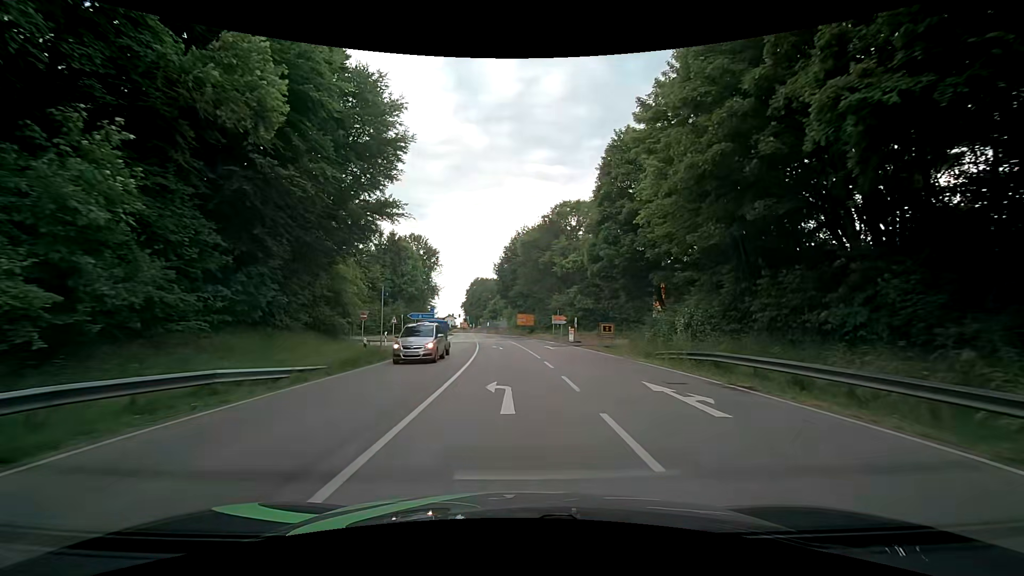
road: secondary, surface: asphalt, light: Day
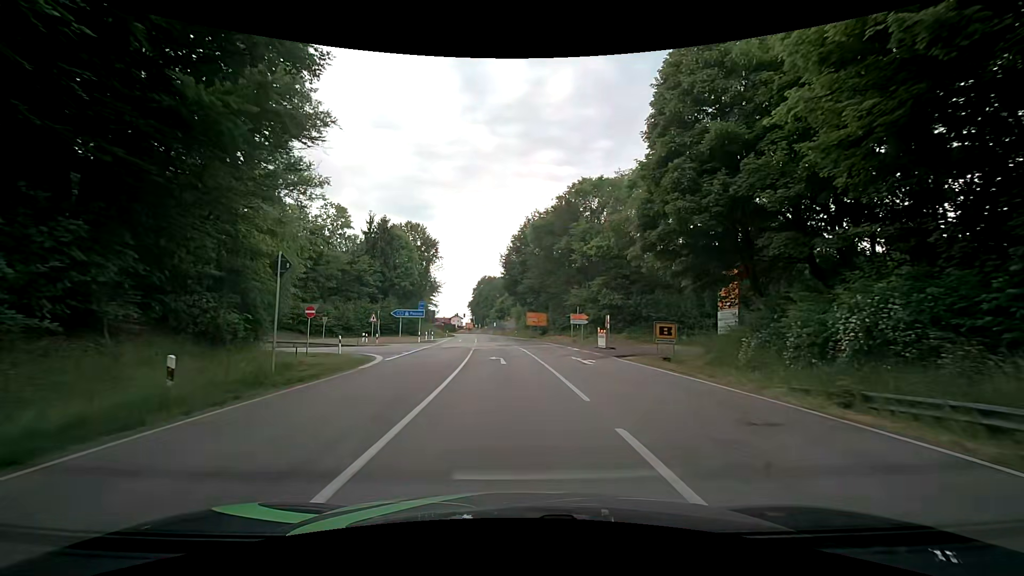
(-0.2, +13.1) m; -3°
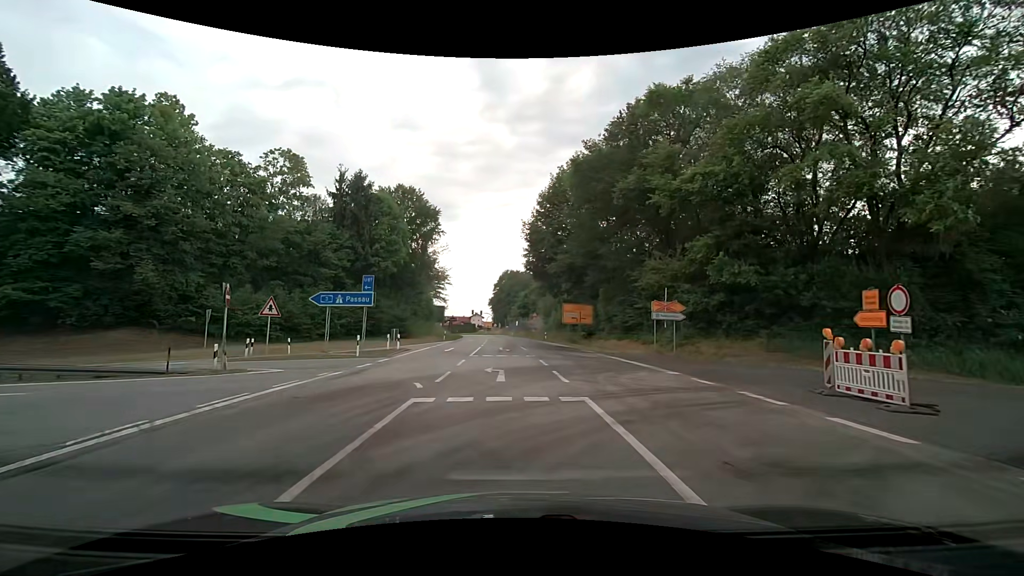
(+0.1, +25.5) m; -2°
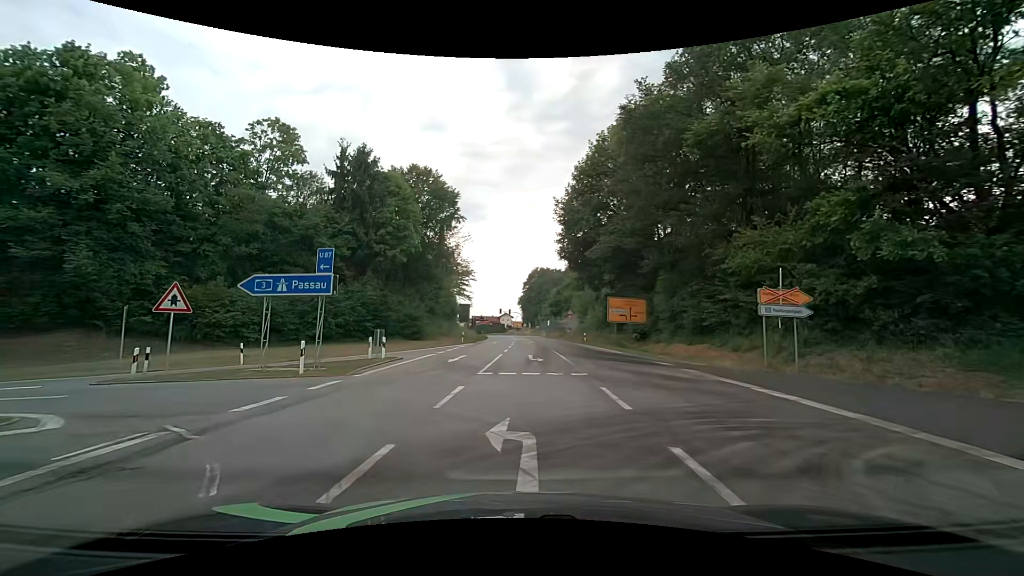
(0.0, +9.7) m; -3°
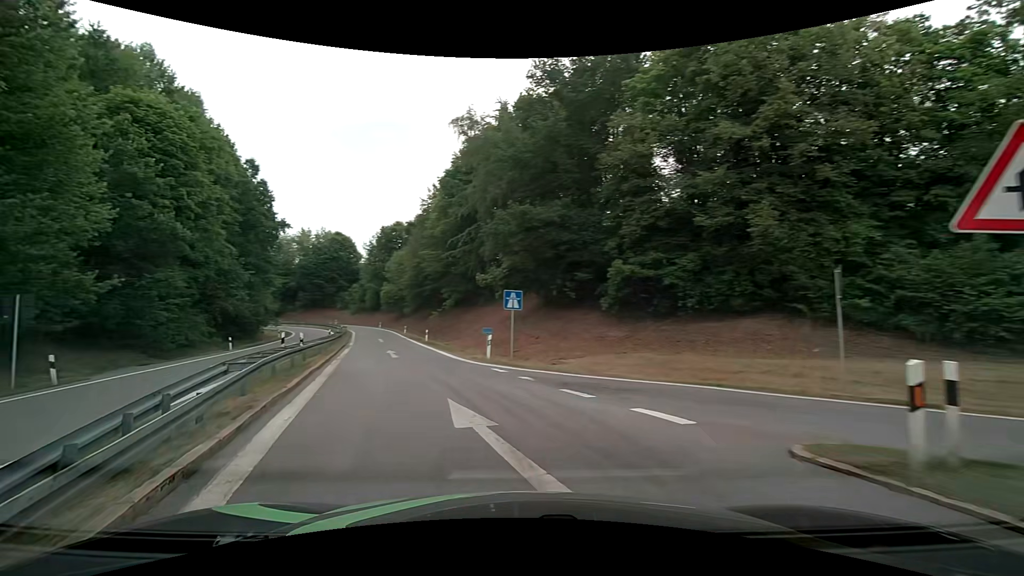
(-7.4, +12.8) m; -69°
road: motorway_link
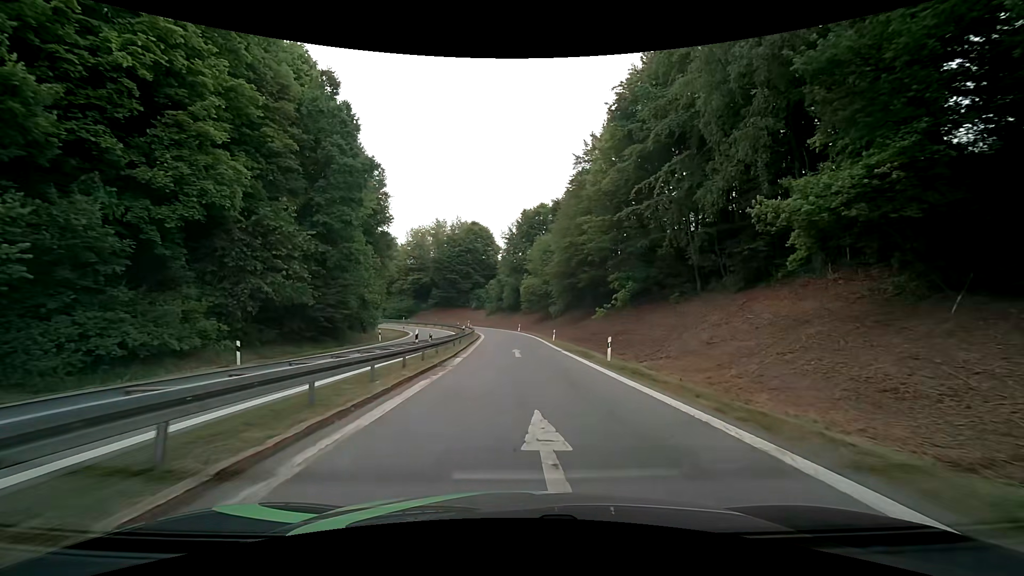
(-5.6, +23.4) m; -17°
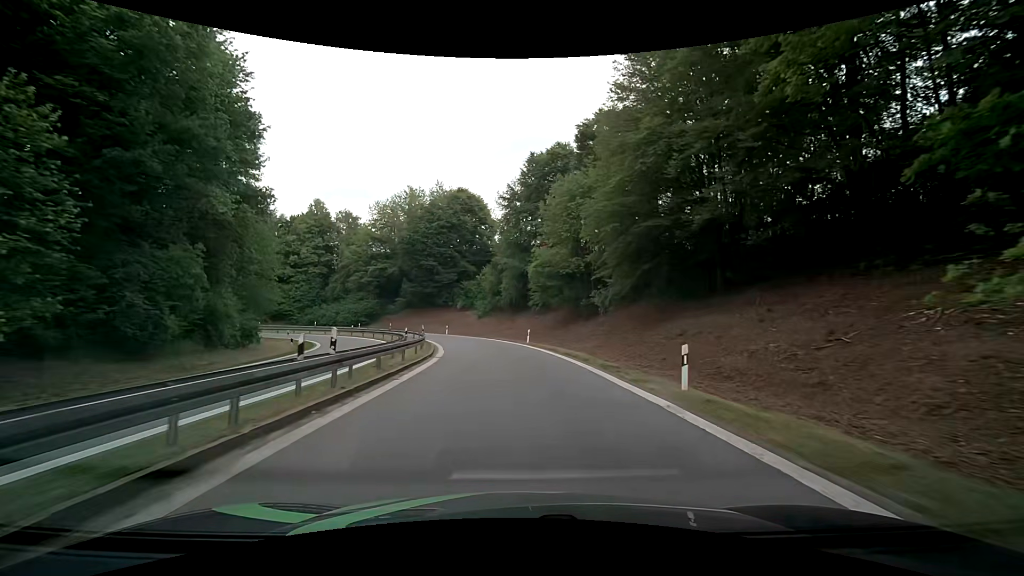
(+0.1, +34.9) m; 0°
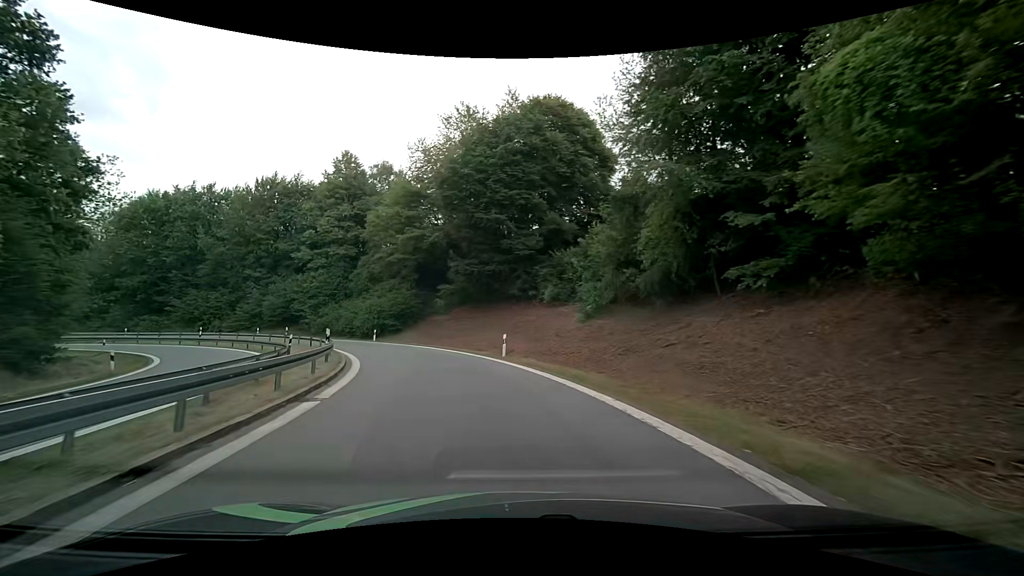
(-2.4, +36.8) m; -12°
(-1, +10) (-3, +20) (-6, +29) (-11, +38) (-17, +46) (-24, +53) (-32, +58) (-41, +63) (-51, +66) (-61, +68) m
